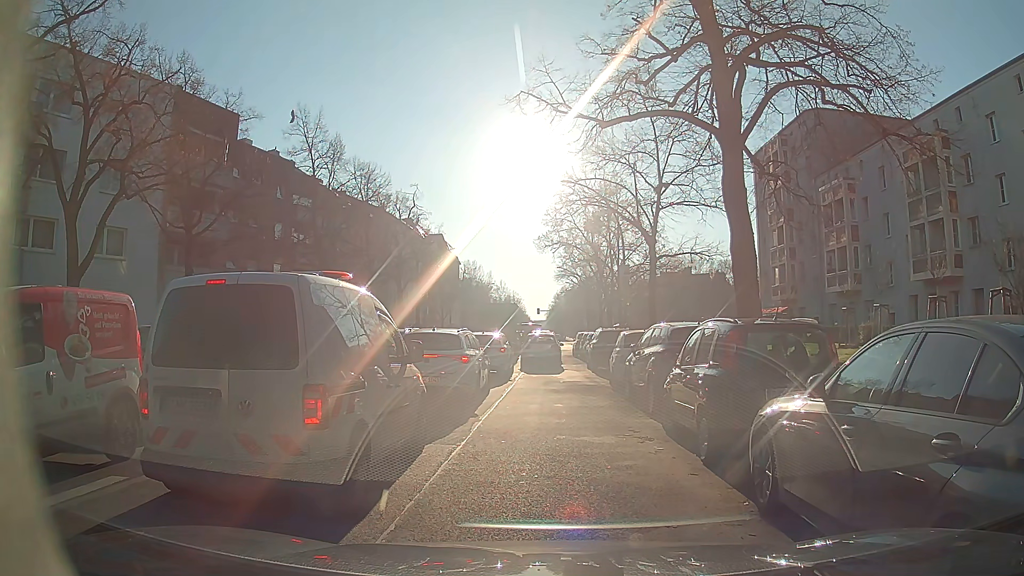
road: secondary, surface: asphalt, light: Day
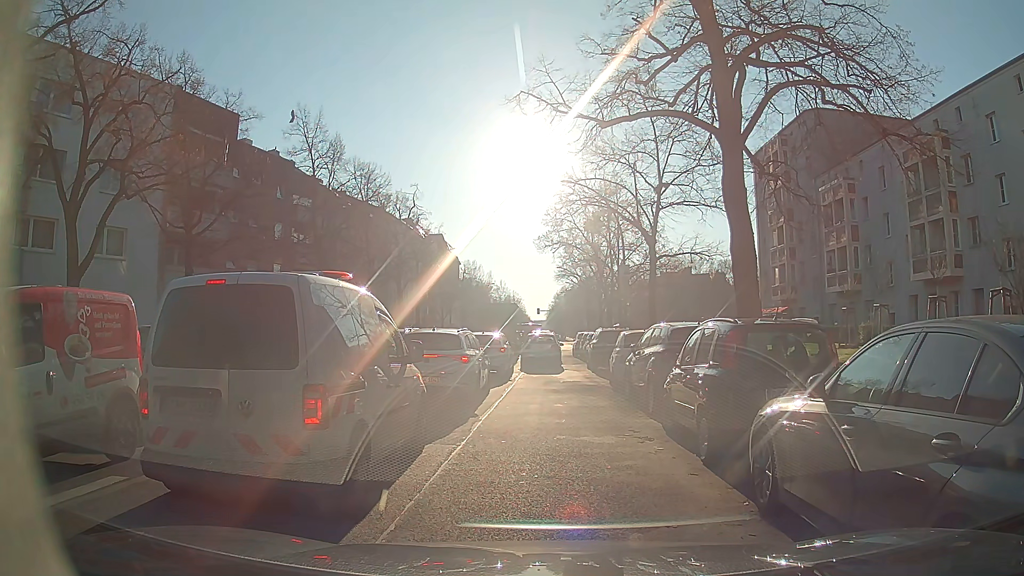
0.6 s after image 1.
(0.0, 0.0) m; 0°
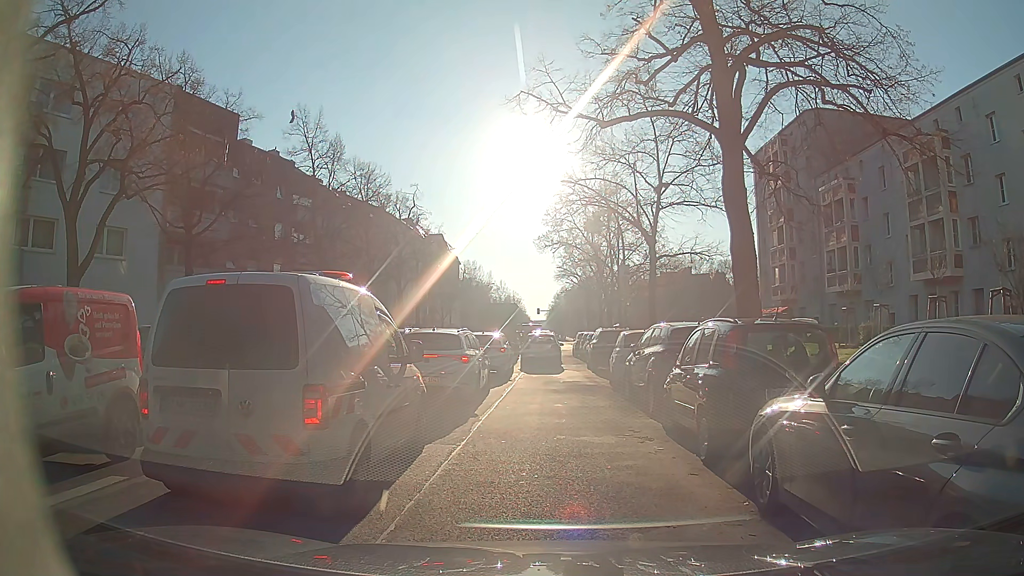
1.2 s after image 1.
(0.0, 0.0) m; 0°
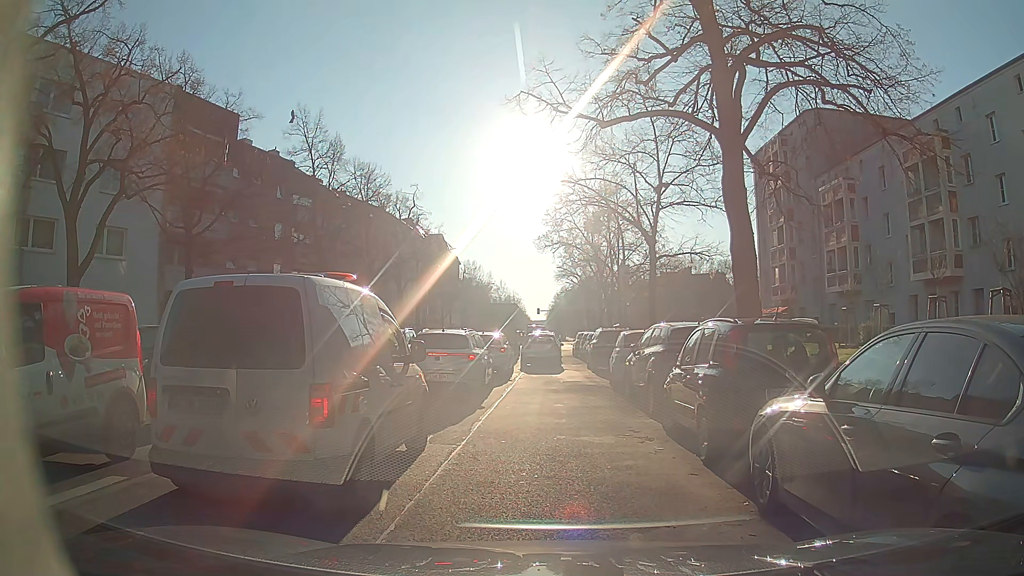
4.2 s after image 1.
(0.0, 0.0) m; 0°
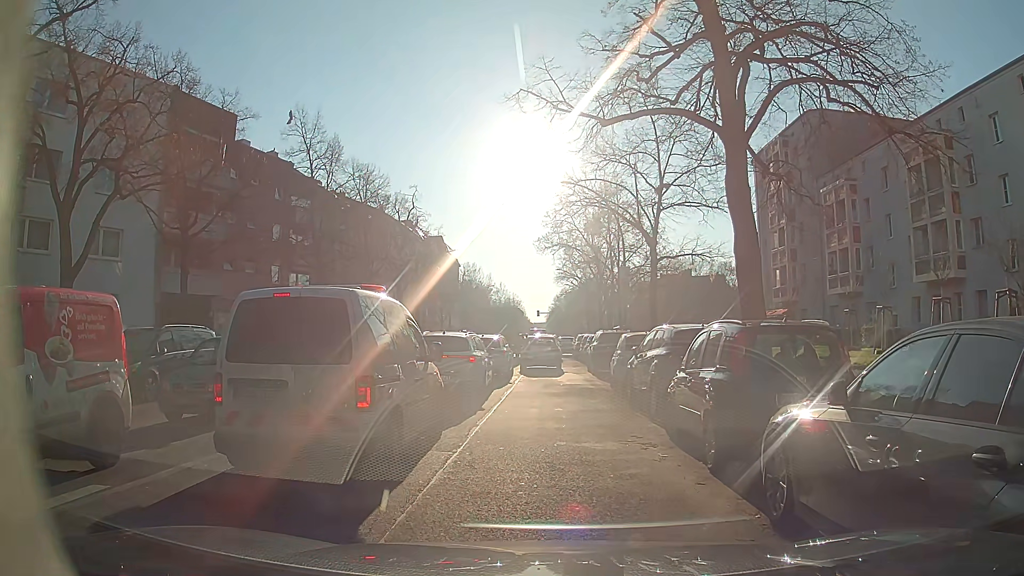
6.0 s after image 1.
(0.0, +0.3) m; 0°
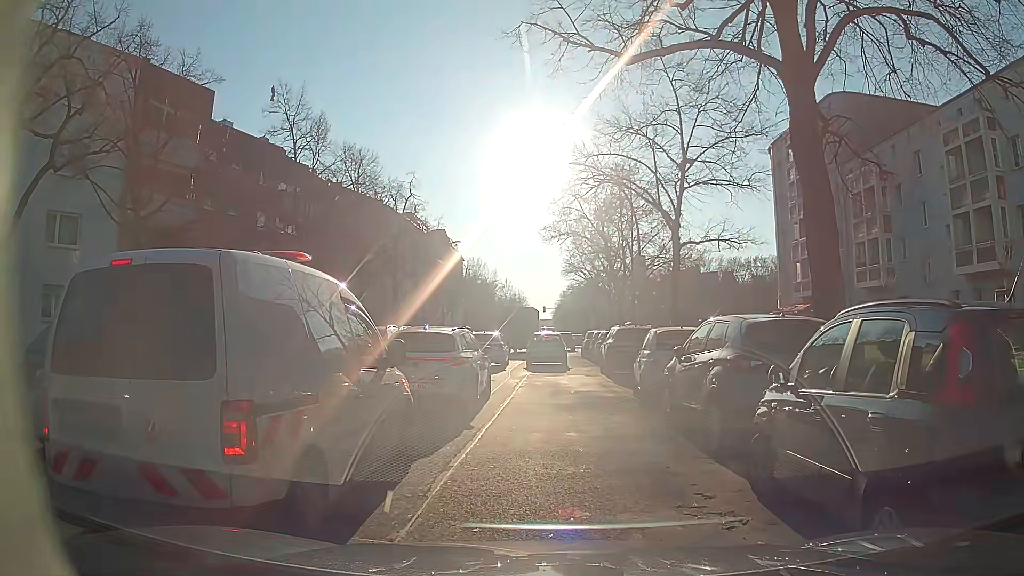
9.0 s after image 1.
(-0.1, +3.6) m; -2°
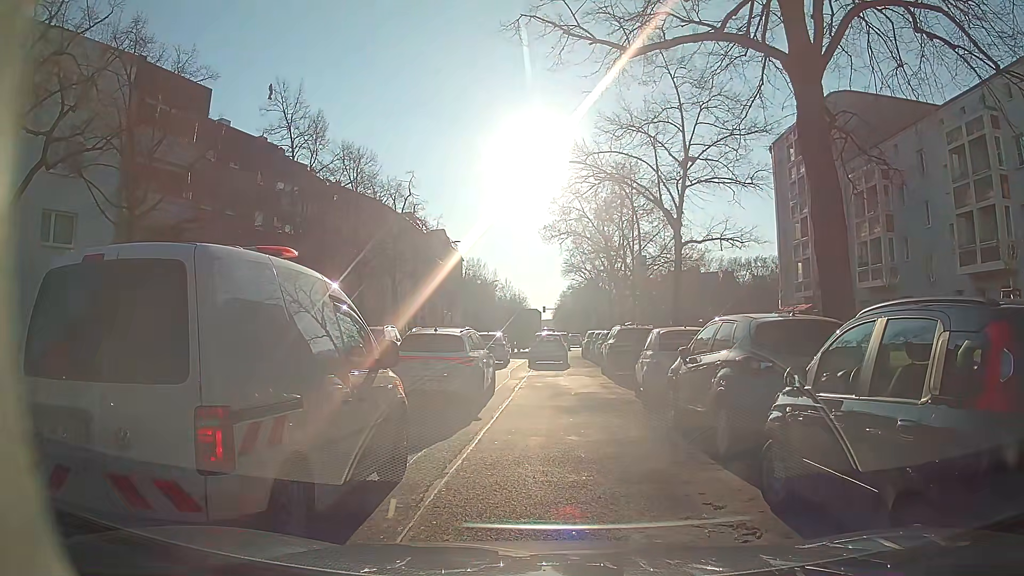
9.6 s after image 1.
(0.0, +0.3) m; 0°
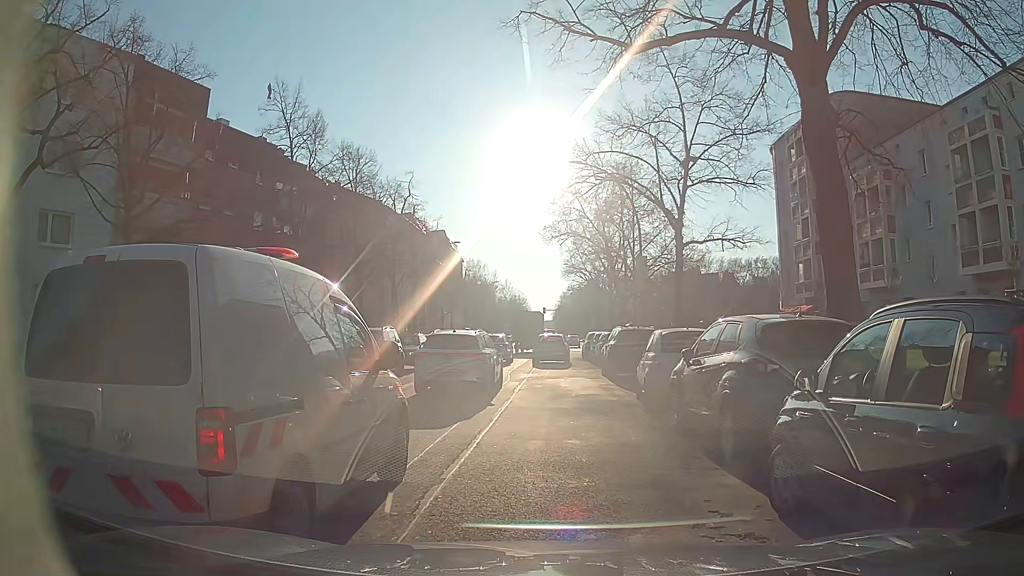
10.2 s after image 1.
(0.0, +0.2) m; 0°
